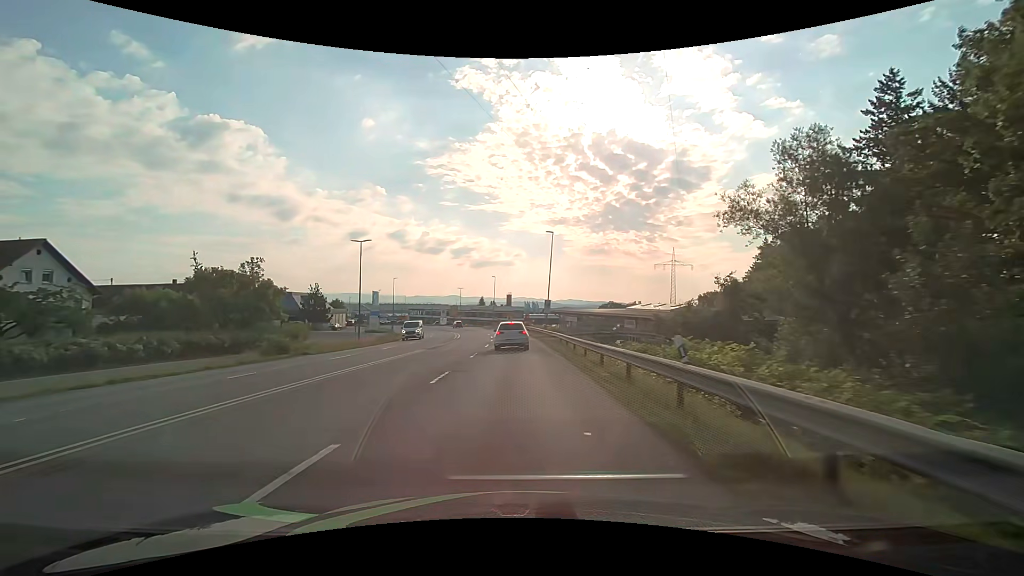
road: secondary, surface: asphalt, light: Day
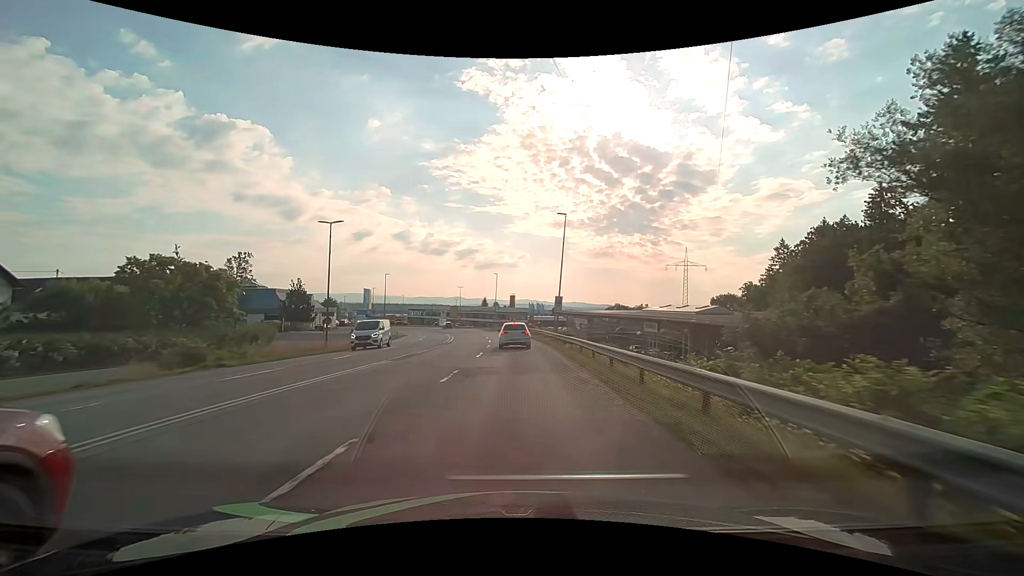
(0.0, +8.6) m; 0°
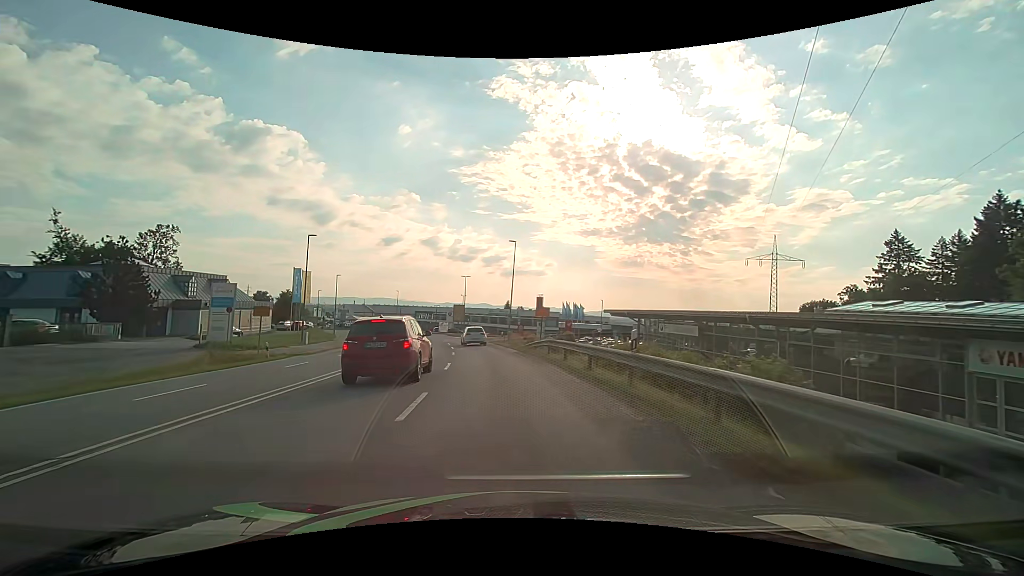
(-0.6, +40.3) m; -3°
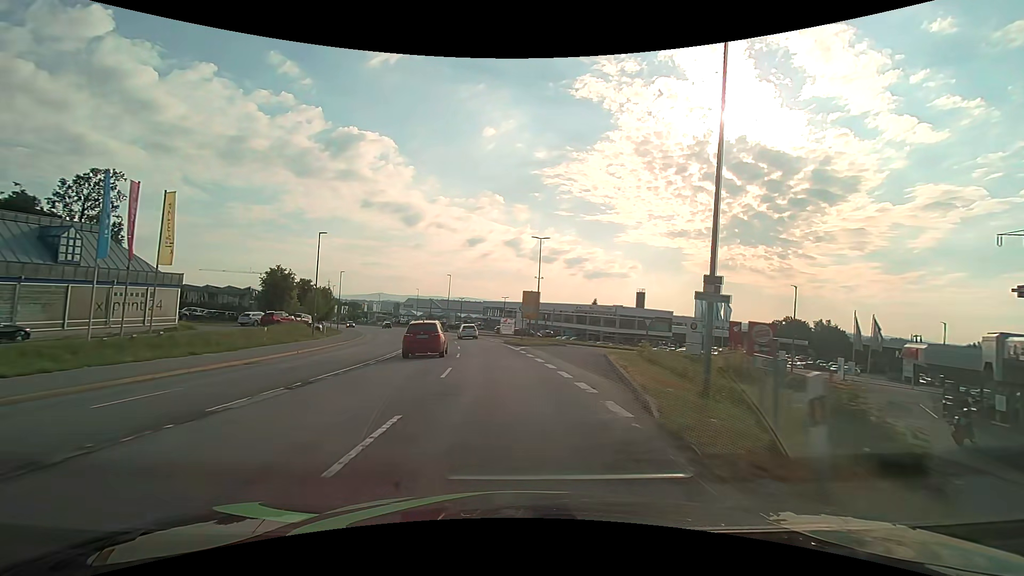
(-3.0, +38.5) m; -9°
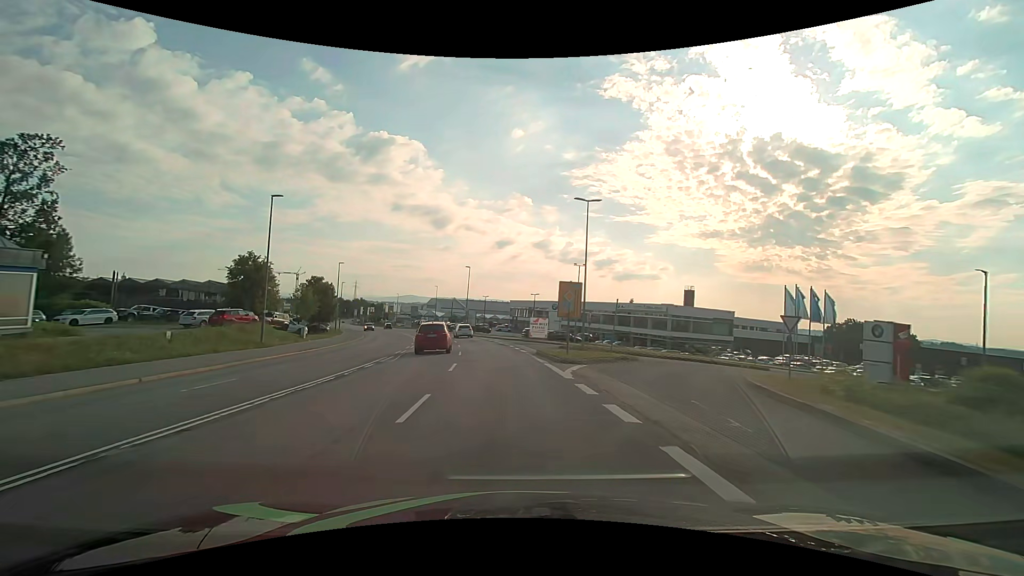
(-0.4, +15.4) m; -3°
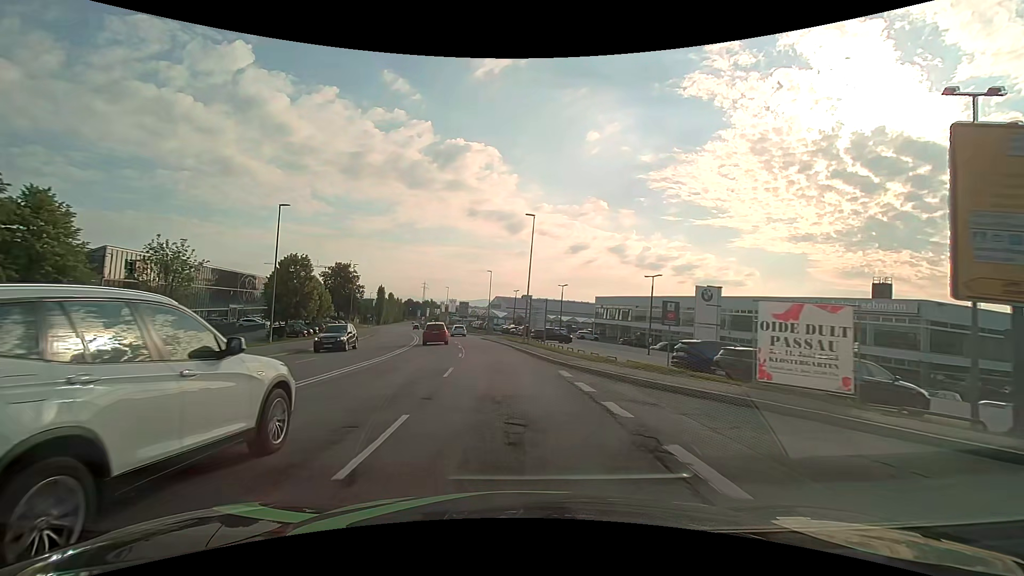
(-2.6, +38.2) m; -8°
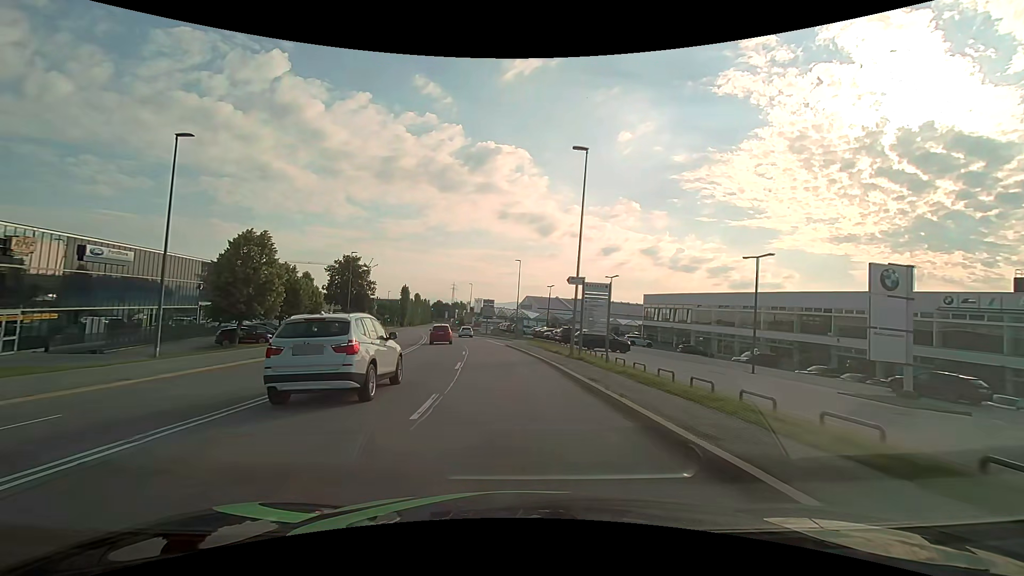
(-0.5, +15.2) m; -4°
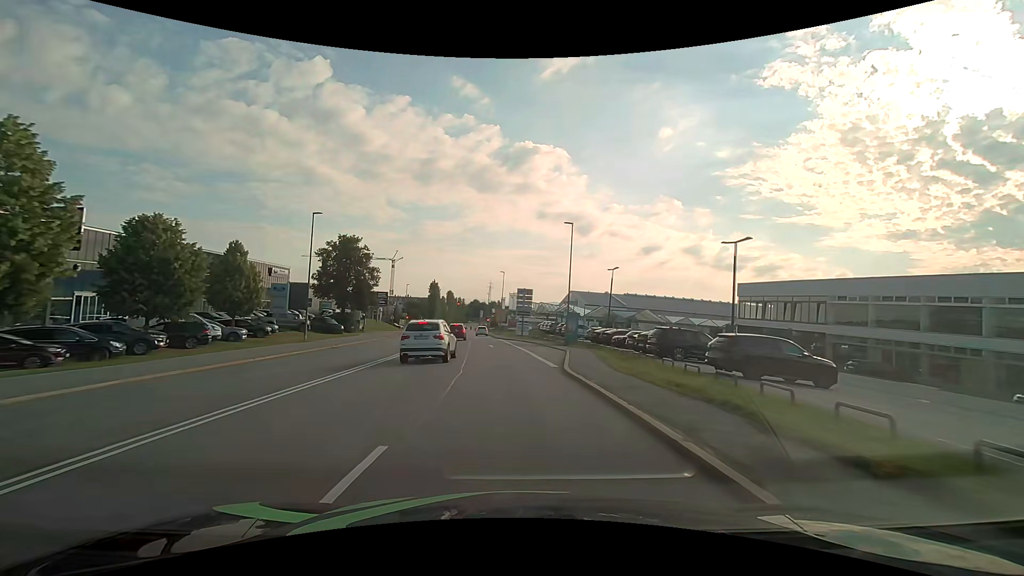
(-0.9, +22.8) m; -4°
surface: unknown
(0, +10) (-1, +20) (-1, +30) (-2, +40) (-3, +50) (-4, +60) (-5, +70) (-6, +80) (-7, +90) (-8, +100) m
